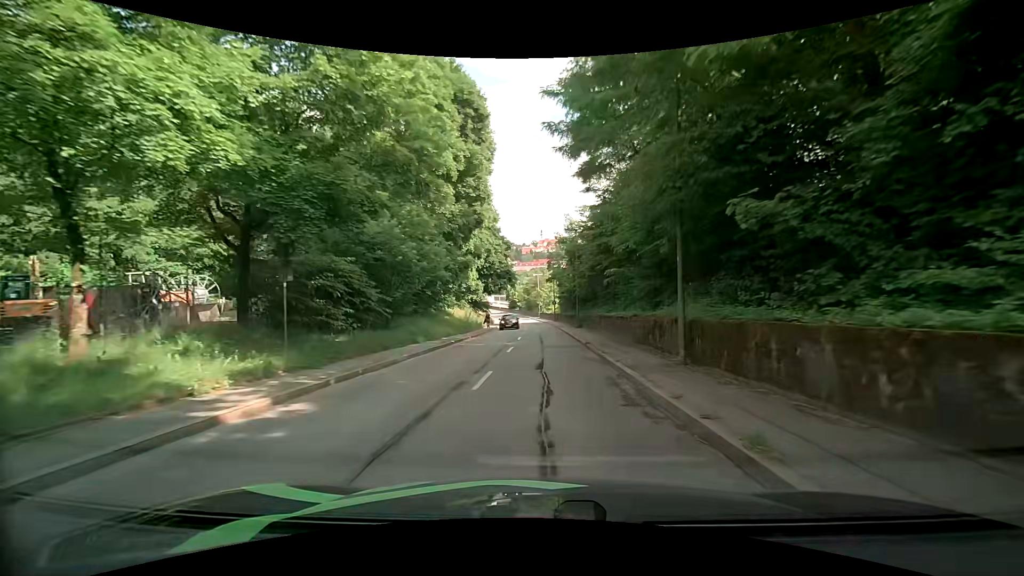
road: tertiary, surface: asphalt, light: Day
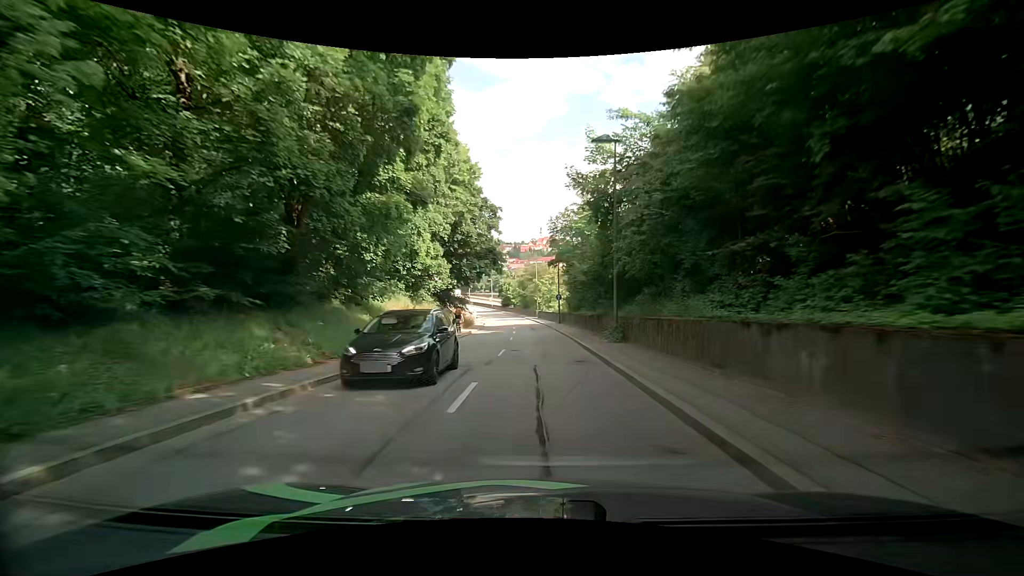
(0.0, +20.6) m; +1°
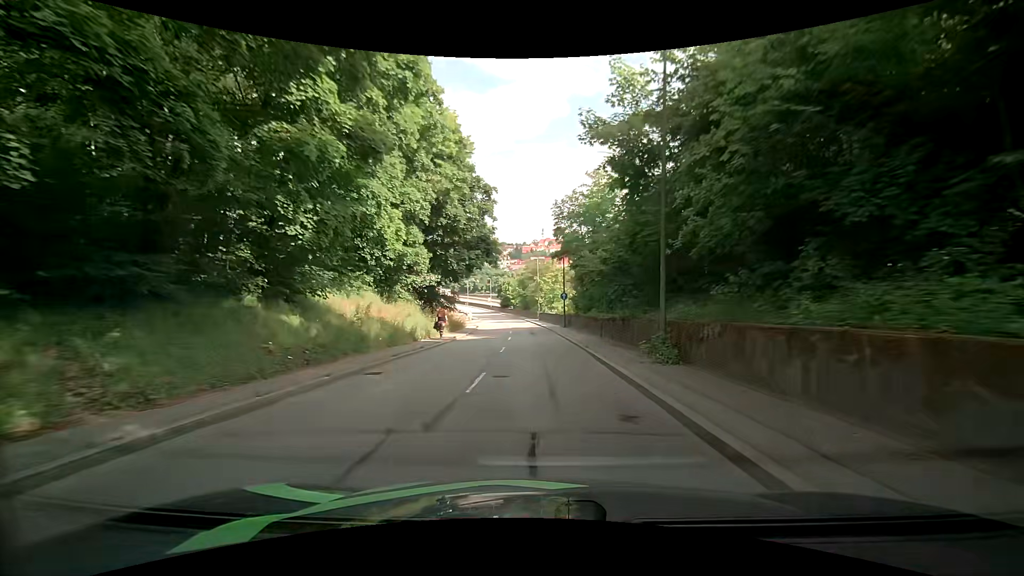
(-0.1, +7.2) m; 0°
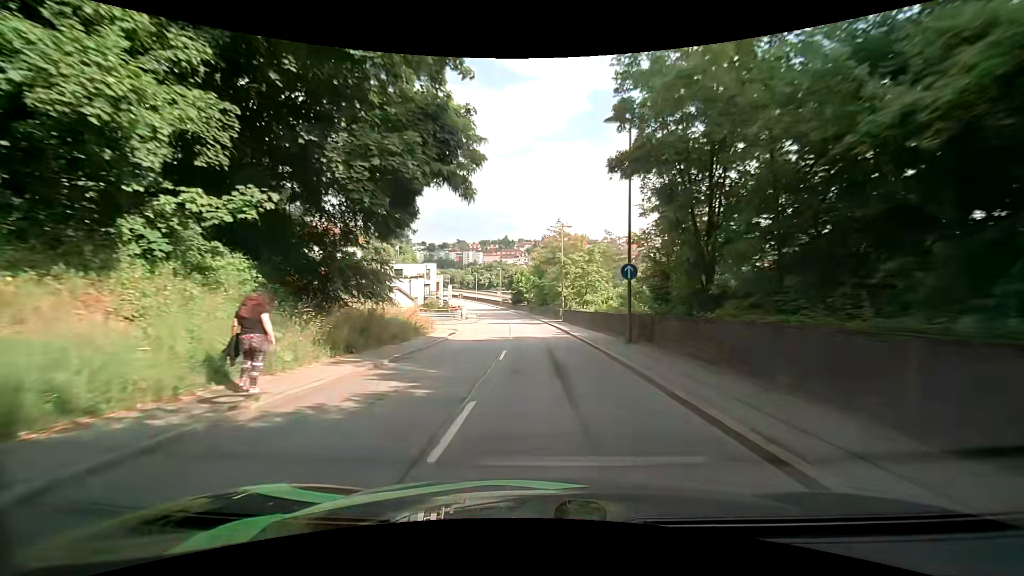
(-0.7, +22.3) m; -3°
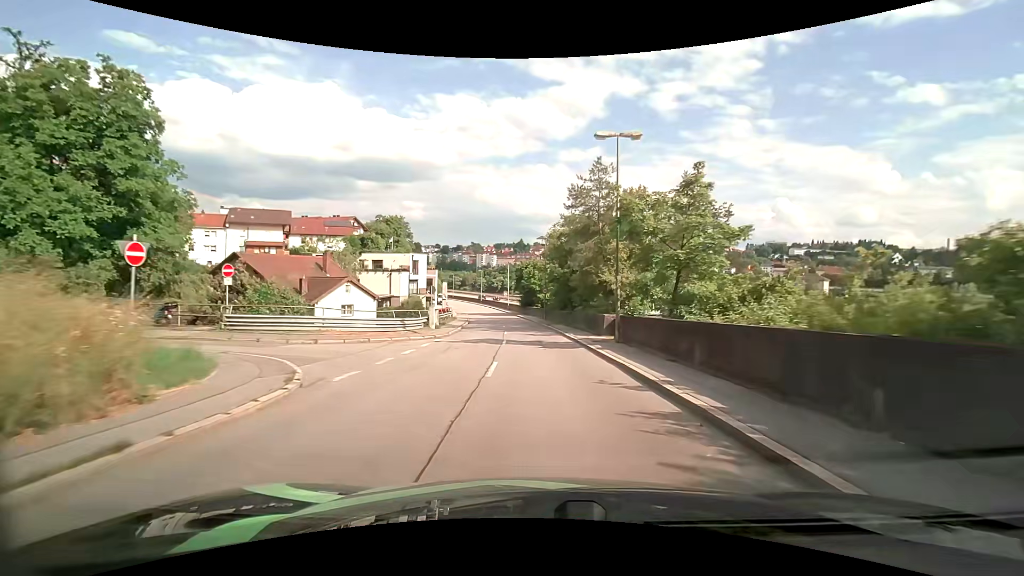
(-0.3, +22.0) m; -1°
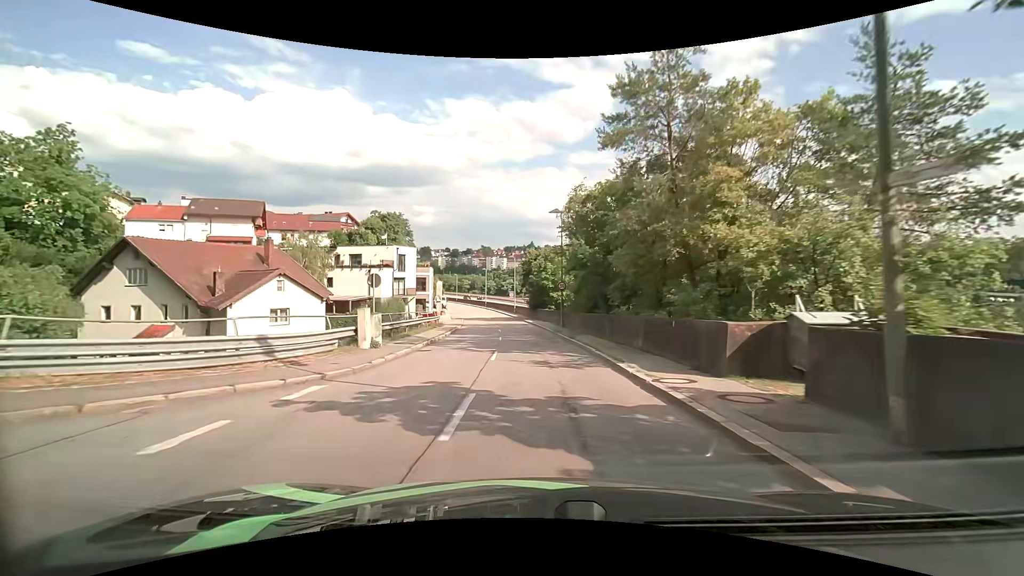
(-0.2, +13.9) m; -1°
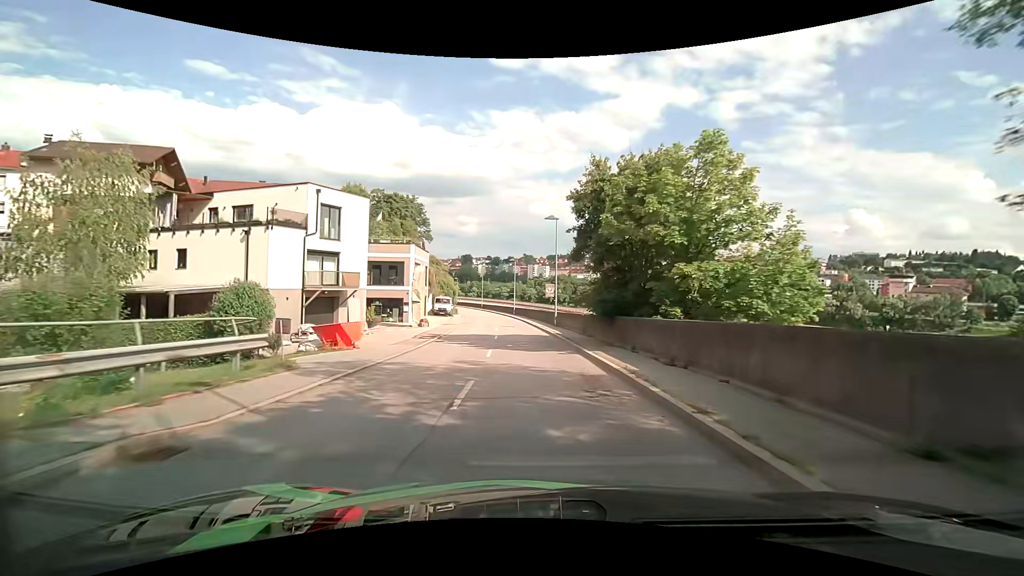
(-1.3, +33.1) m; -4°
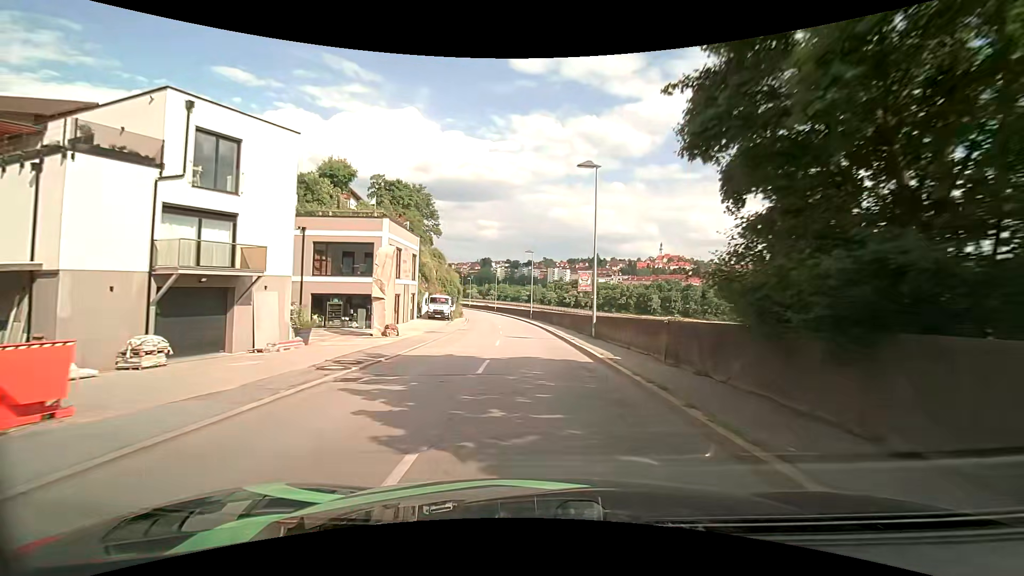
(-0.4, +13.8) m; -3°
